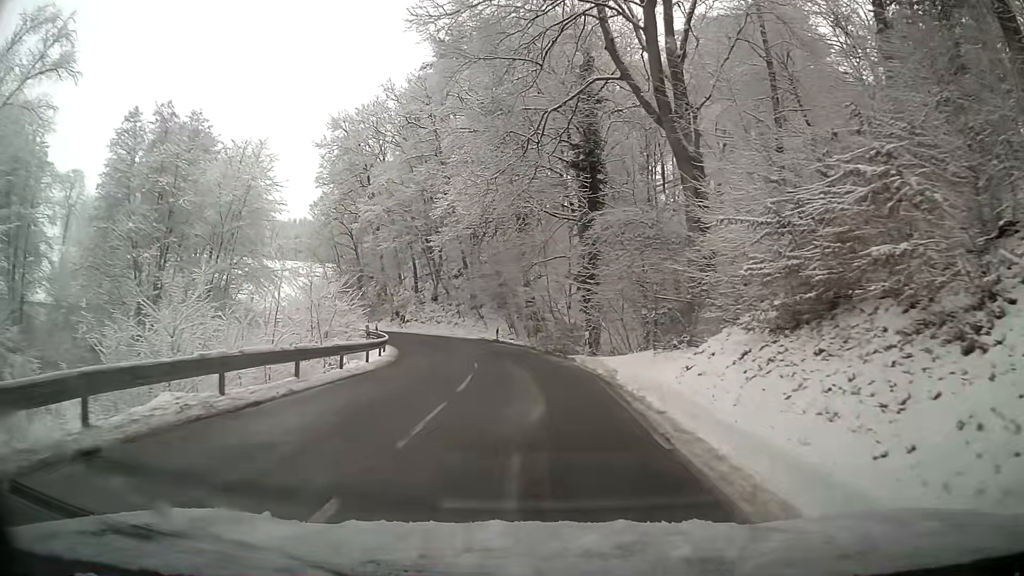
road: tertiary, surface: asphalt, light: Day
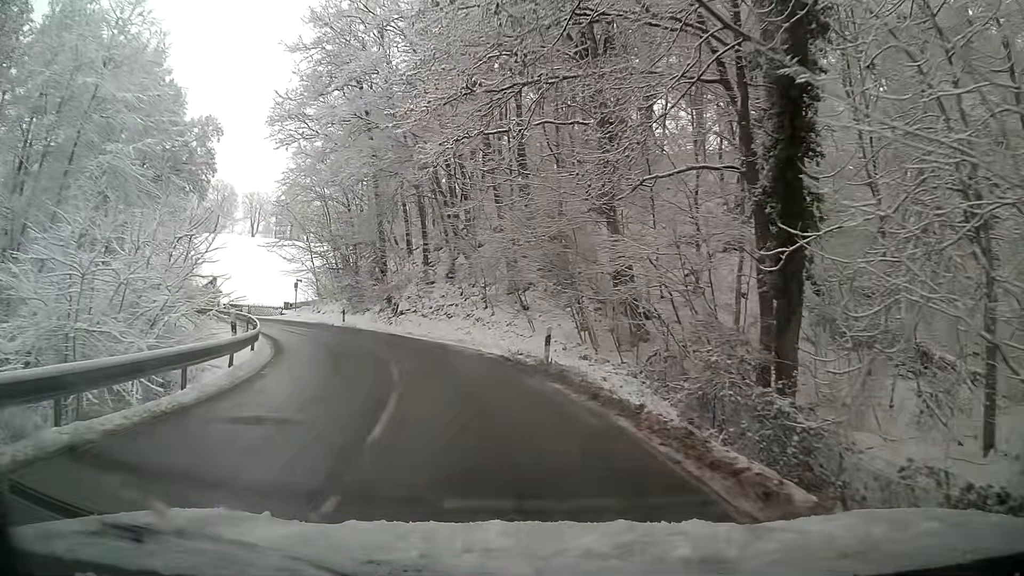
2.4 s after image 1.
(-1.0, +24.9) m; -7°
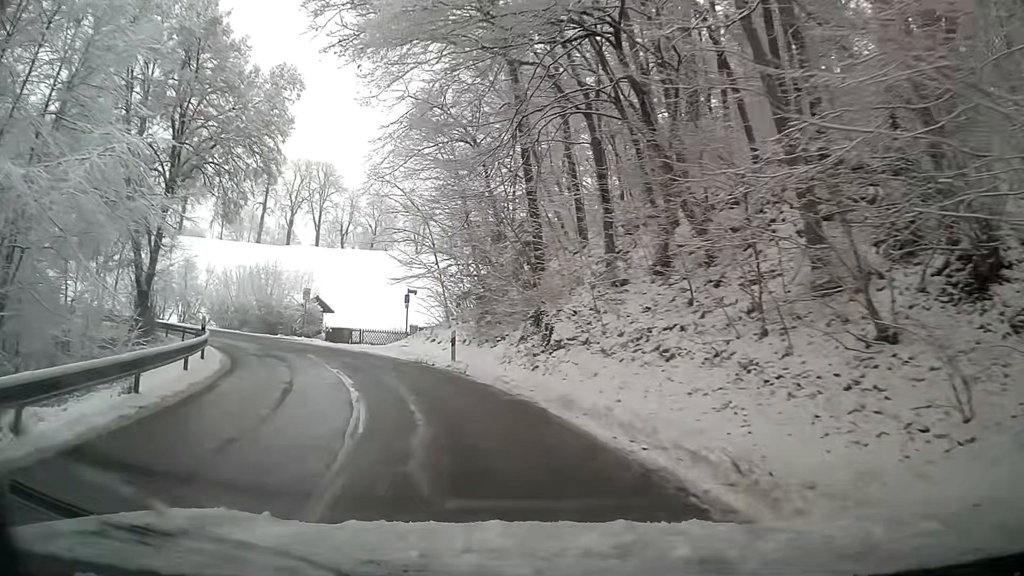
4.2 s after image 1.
(-2.5, +17.8) m; -17°
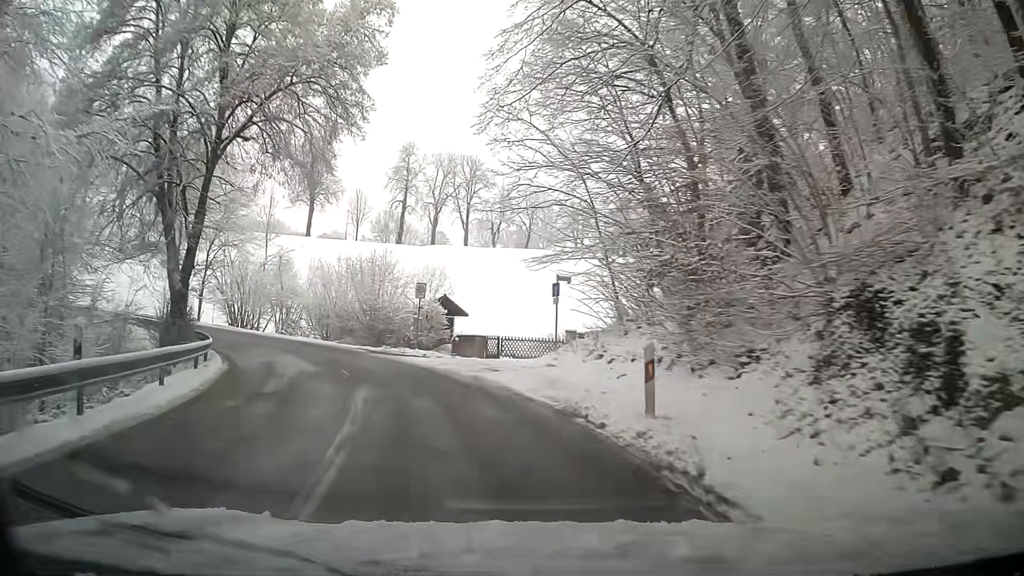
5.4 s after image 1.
(-1.3, +11.4) m; -13°
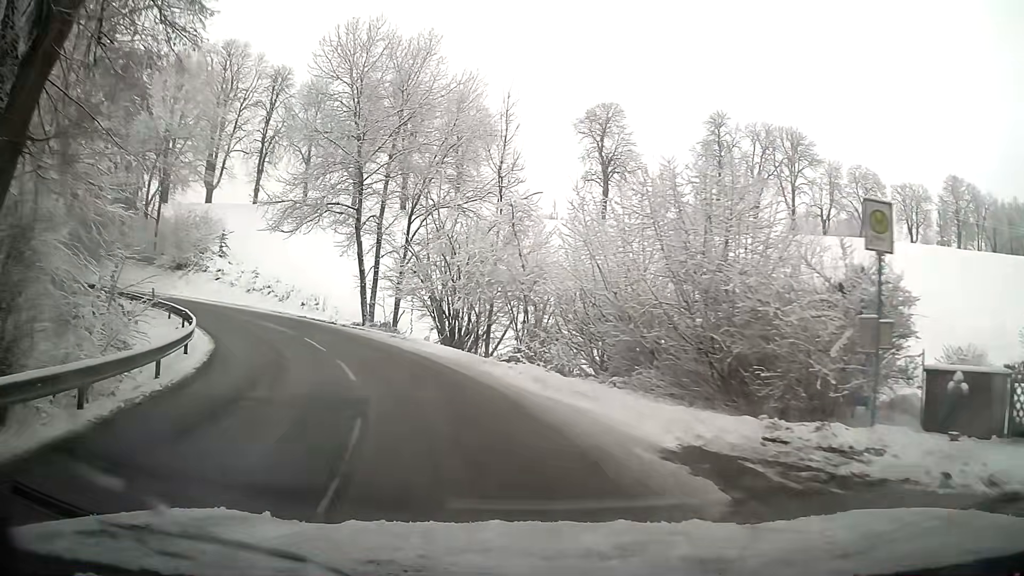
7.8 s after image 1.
(-5.3, +21.4) m; -29°
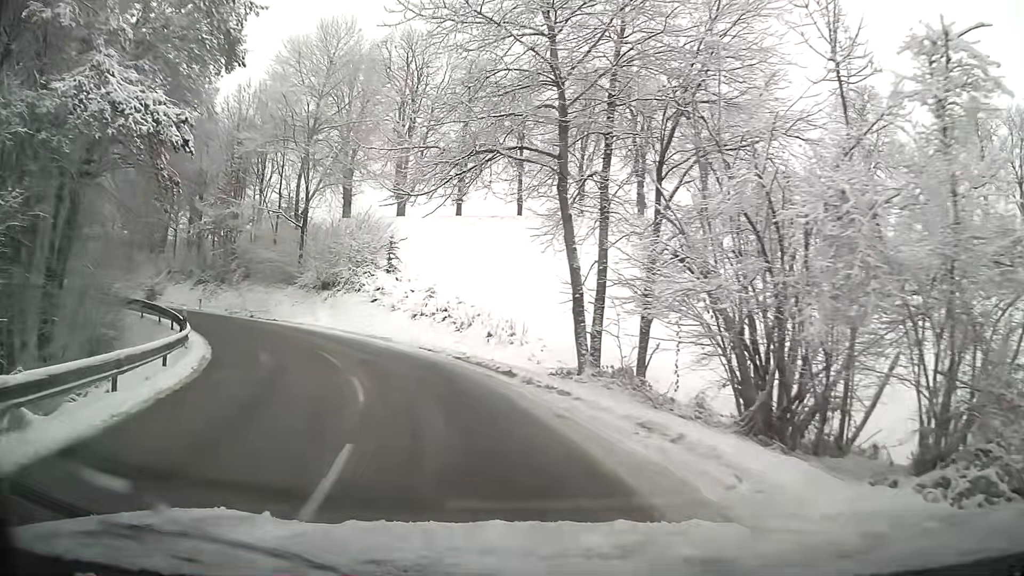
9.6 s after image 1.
(-2.5, +15.8) m; -19°
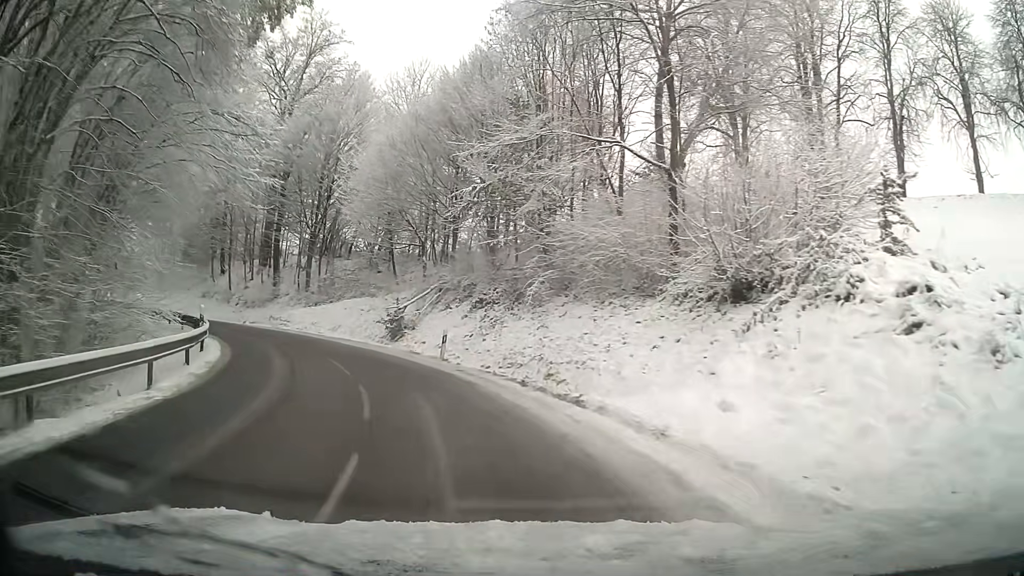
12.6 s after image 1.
(-7.6, +24.6) m; -34°
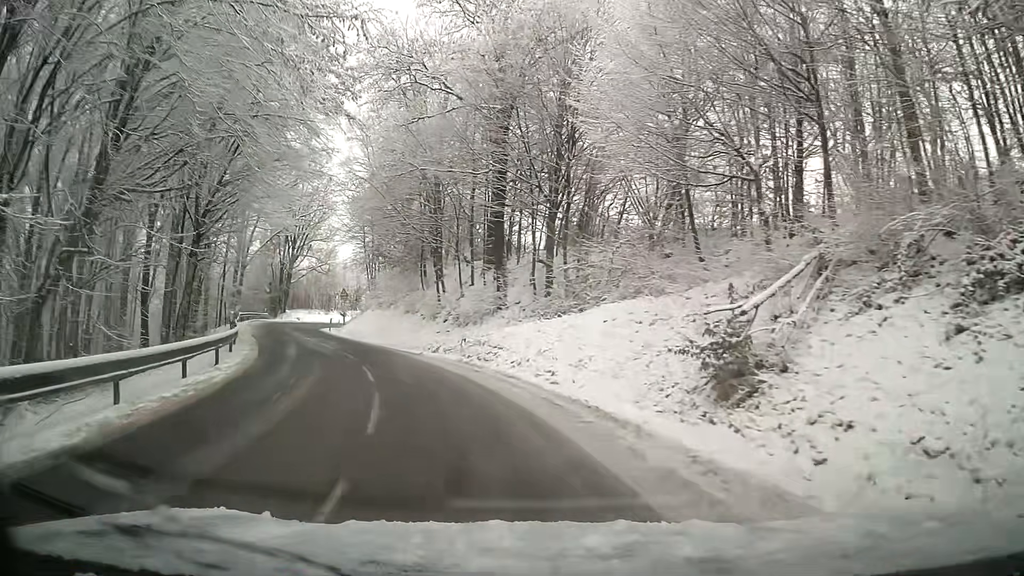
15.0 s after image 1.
(-4.2, +19.5) m; -23°
